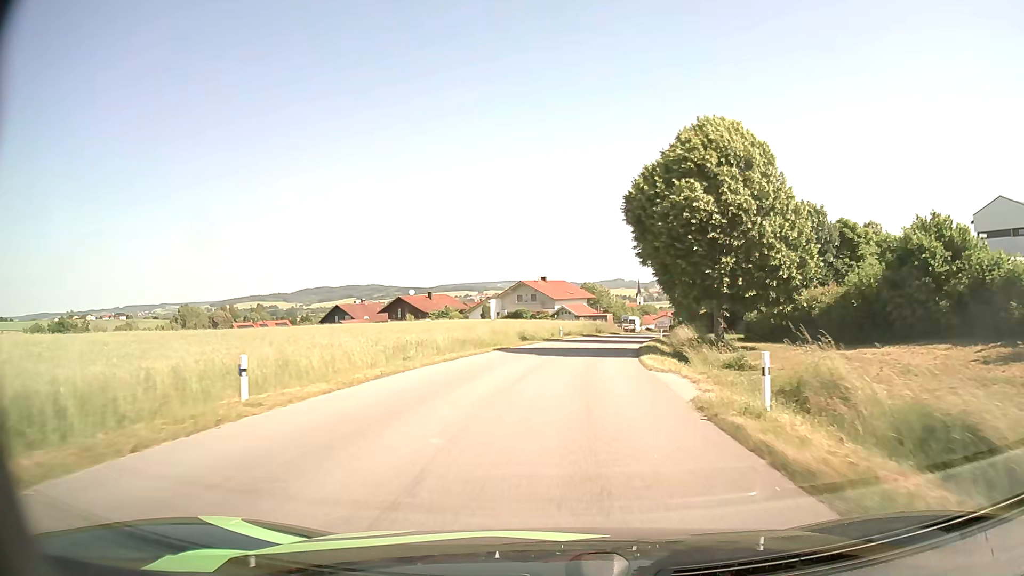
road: tertiary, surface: asphalt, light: Day
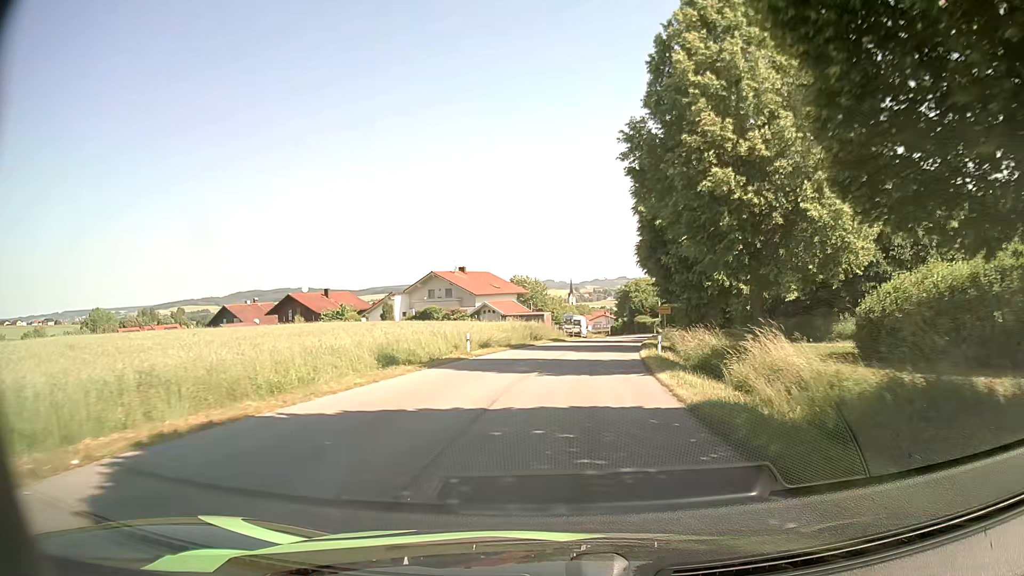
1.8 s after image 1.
(+1.2, +23.6) m; +6°
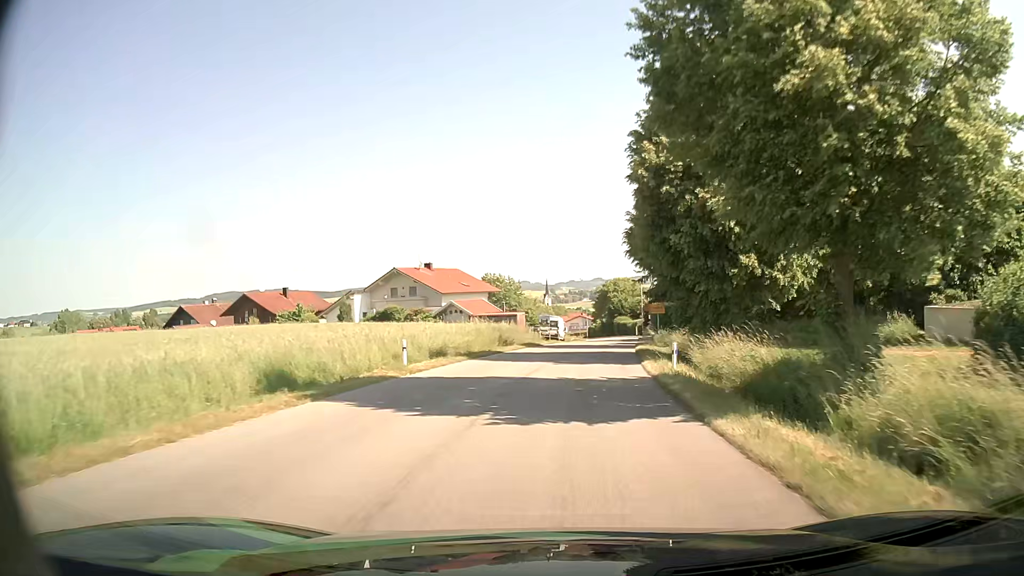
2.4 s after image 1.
(+0.2, +7.7) m; +2°
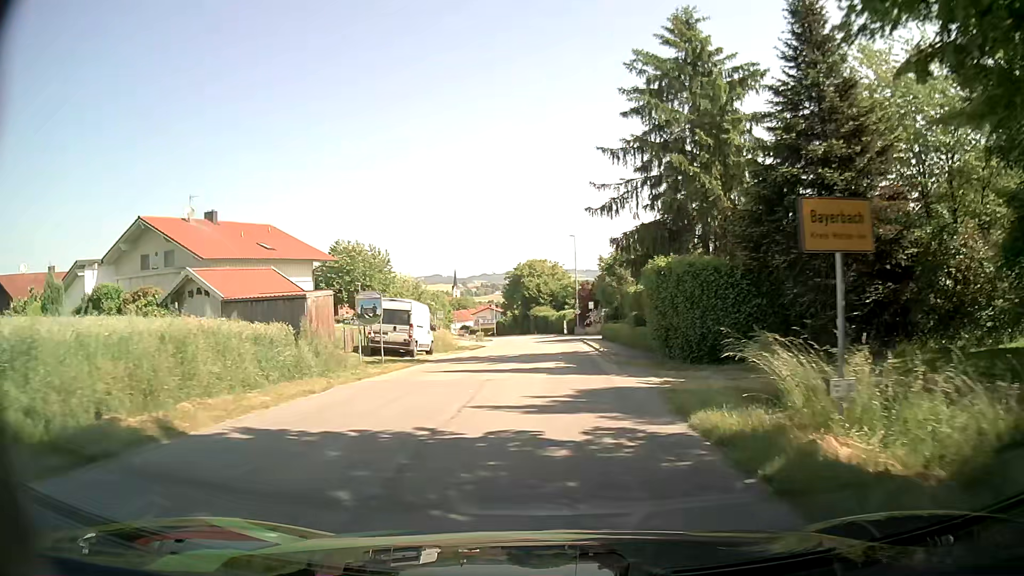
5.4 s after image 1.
(+2.8, +36.9) m; +7°
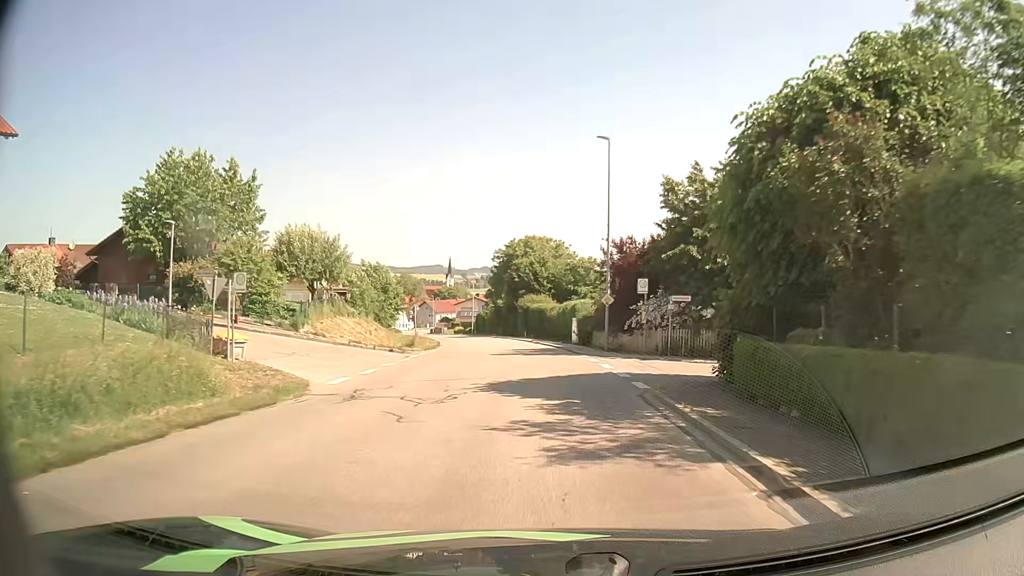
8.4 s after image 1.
(+0.1, +33.9) m; 0°
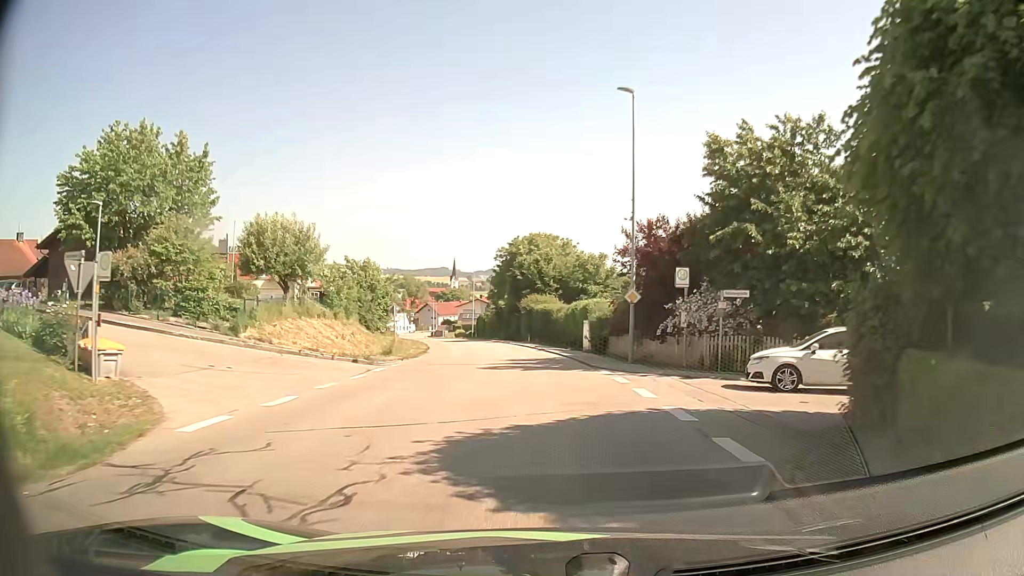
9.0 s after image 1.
(0.0, +6.7) m; -1°
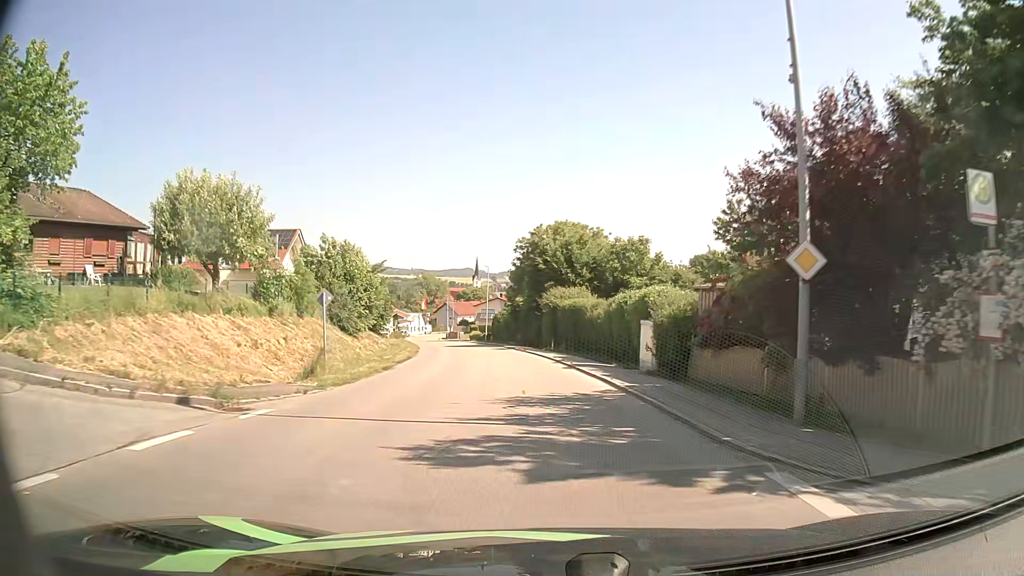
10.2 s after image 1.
(-0.2, +13.5) m; -2°
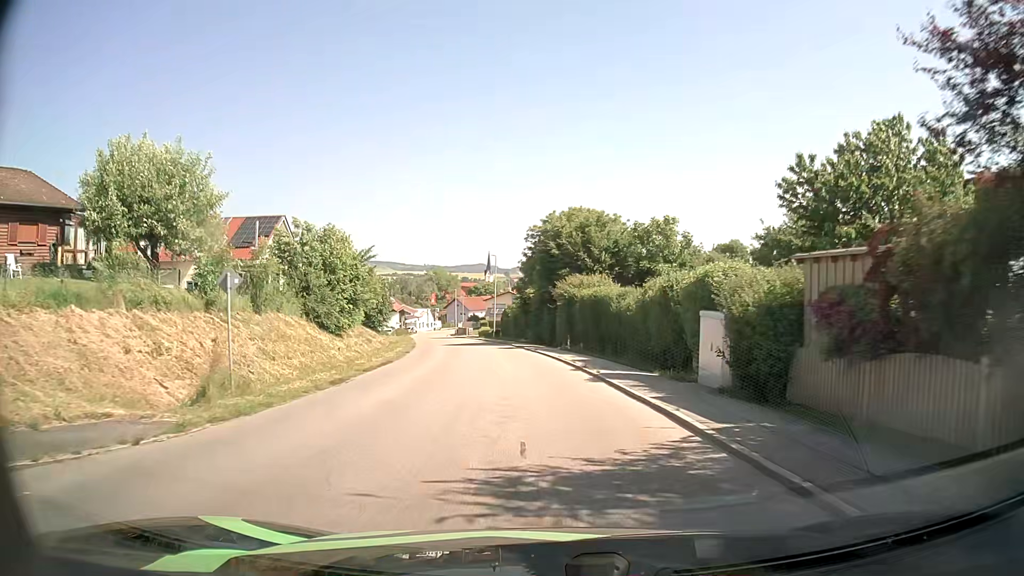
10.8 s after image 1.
(-0.1, +6.8) m; -1°
(0, +10) (-1, +20) (-2, +30) (-4, +40) (-5, +50) (-7, +59) (-9, +69) (-12, +79) (-14, +89) (-16, +99) m
